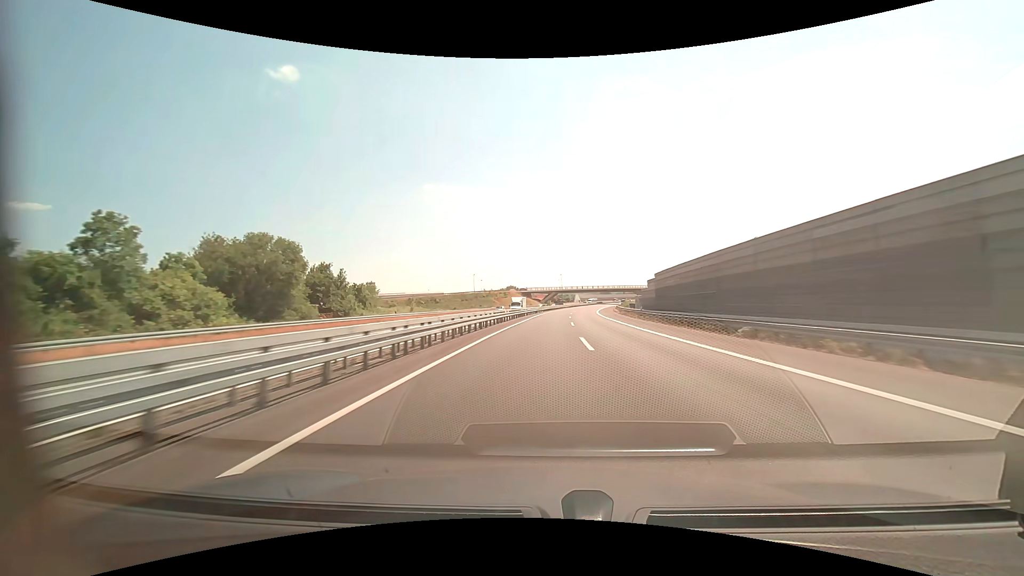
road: motorway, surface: asphalt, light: Day
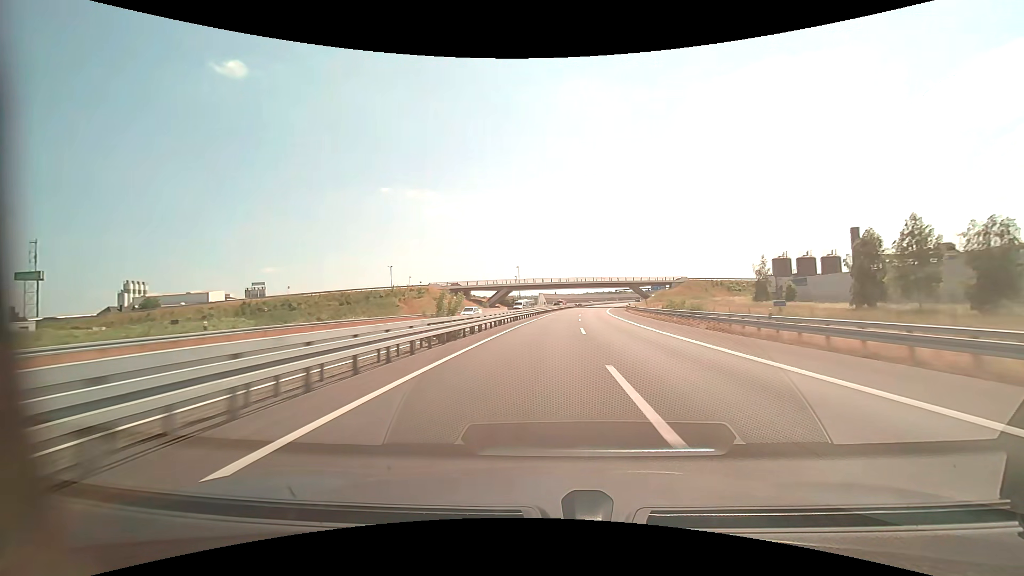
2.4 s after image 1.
(+3.3, +82.4) m; +5°
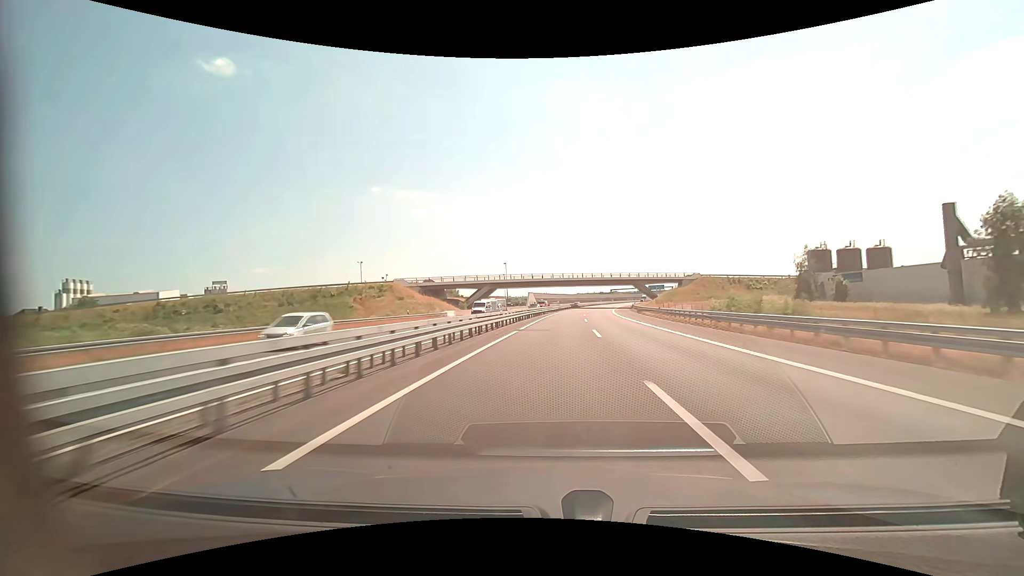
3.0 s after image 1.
(+0.2, +20.6) m; +1°
(0, +10) (0, +20) (0, +30) (+1, +40) (+2, +50) (+2, +60) (+3, +70) (+4, +80) (+6, +90) (+7, +100) m
